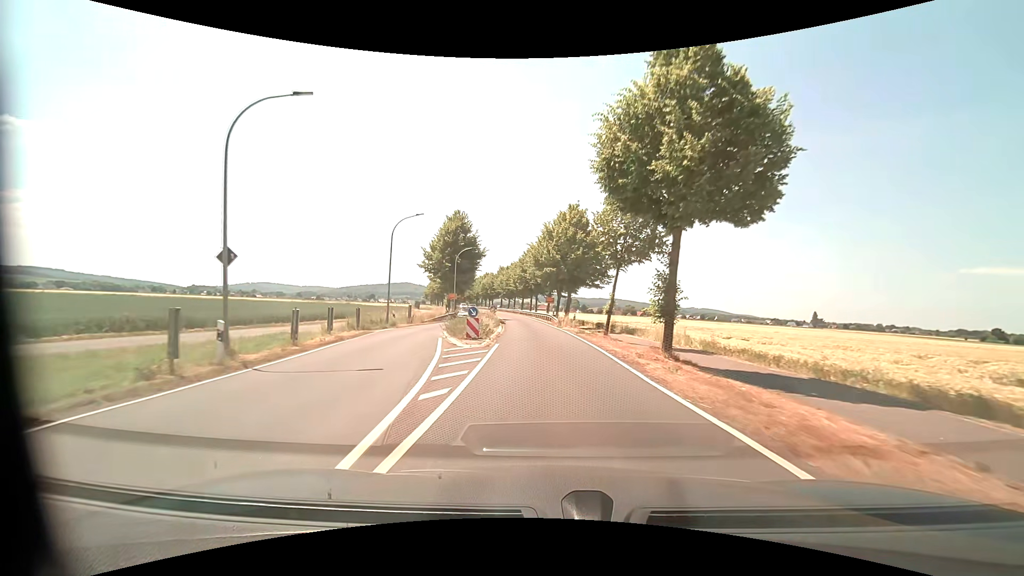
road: primary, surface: asphalt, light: Day
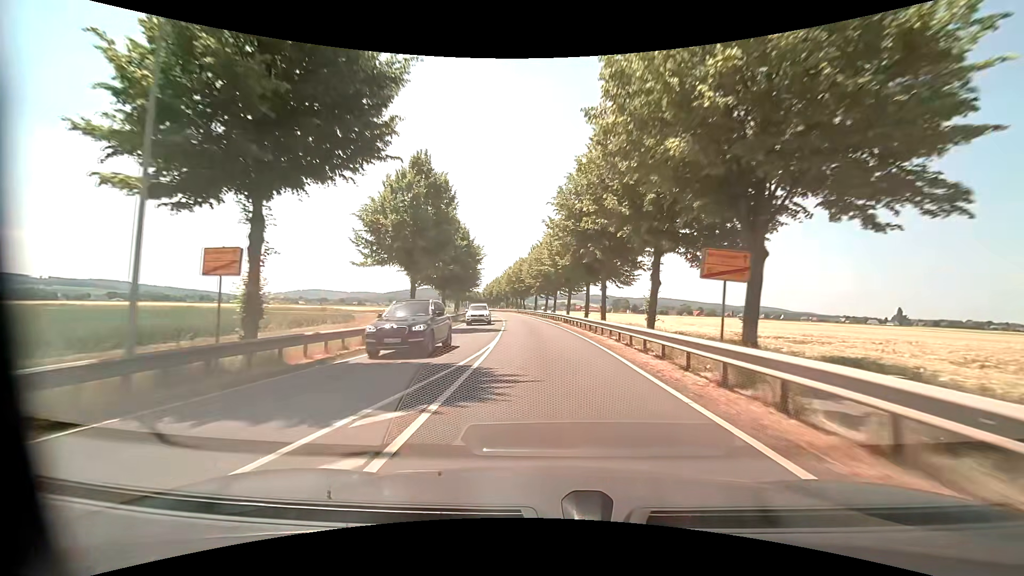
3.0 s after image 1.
(-1.9, +44.3) m; -5°
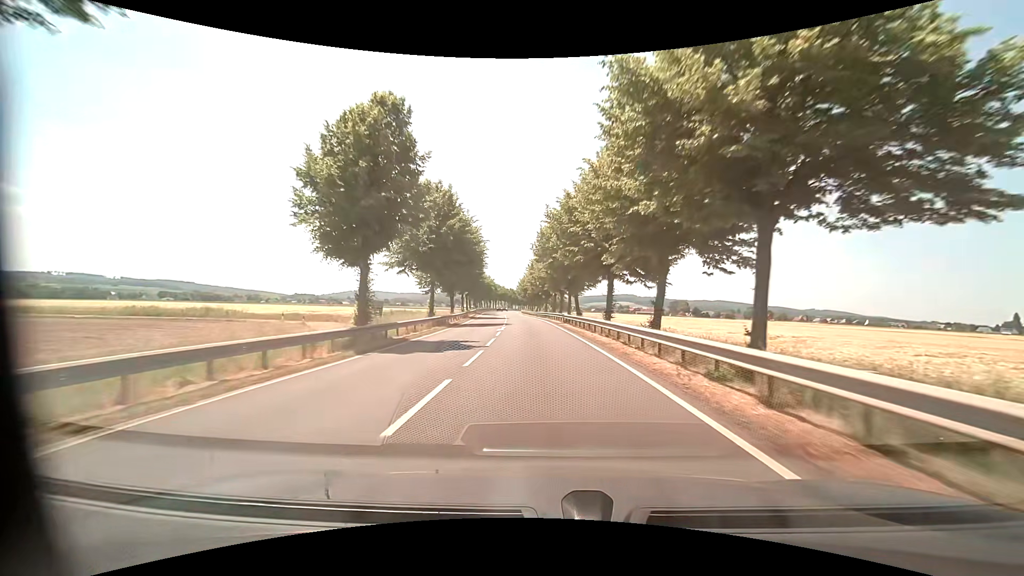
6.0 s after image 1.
(-2.1, +50.0) m; -5°
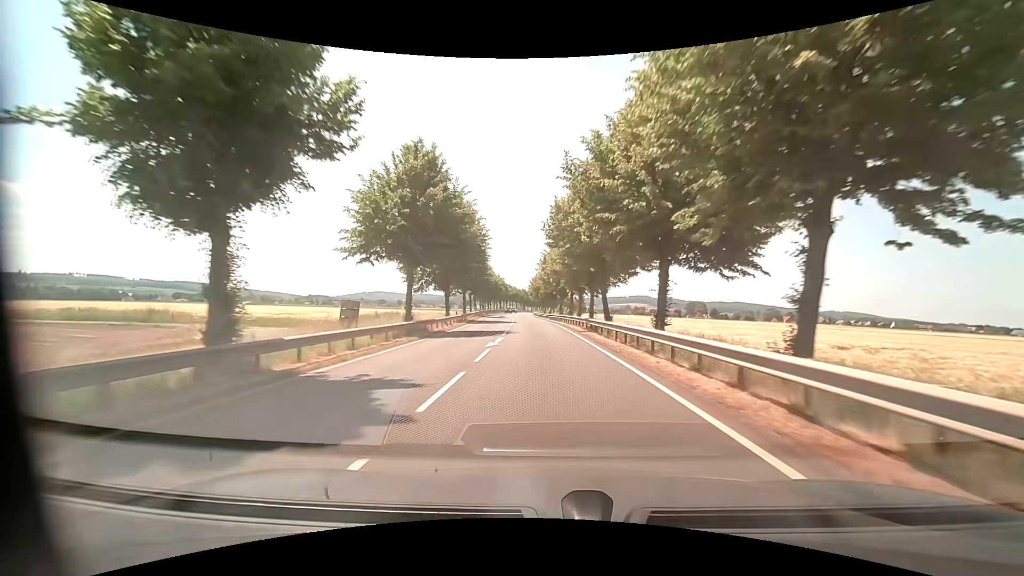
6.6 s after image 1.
(-0.1, +10.8) m; -2°
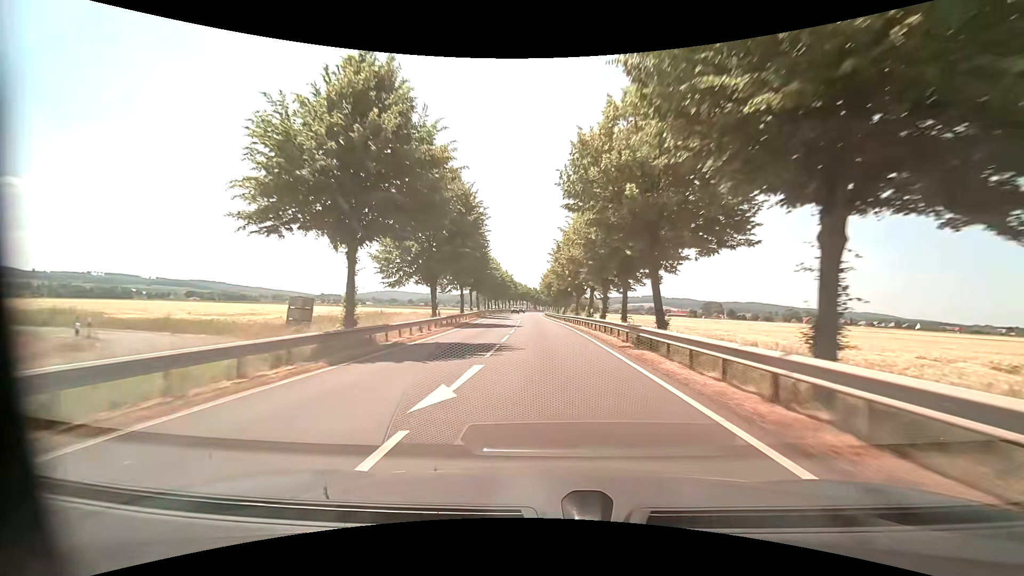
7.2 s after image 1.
(-0.1, +11.1) m; -1°
(0, +10) (0, +20) (0, +30) (-1, +40) (-1, +50) (-1, +60) (-2, +70) (-2, +80) (-2, +90) (-3, +100) m
